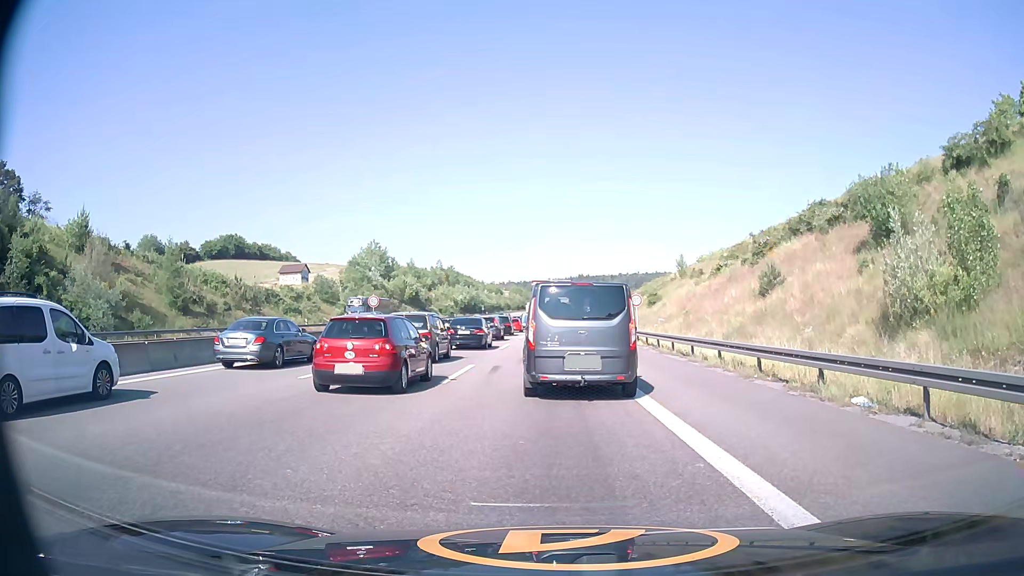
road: motorway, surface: asphalt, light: Day
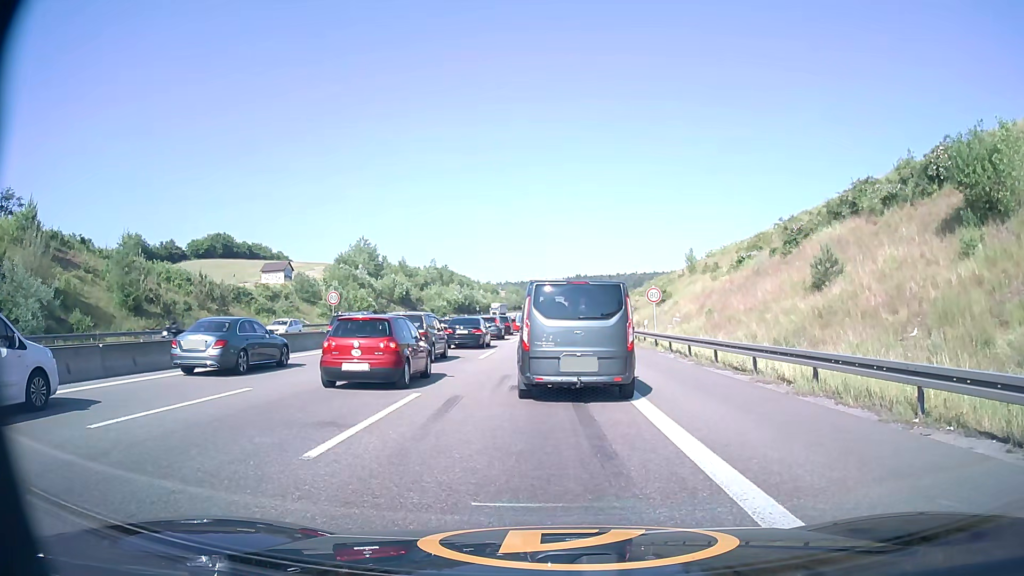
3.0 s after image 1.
(0.0, +8.0) m; -1°
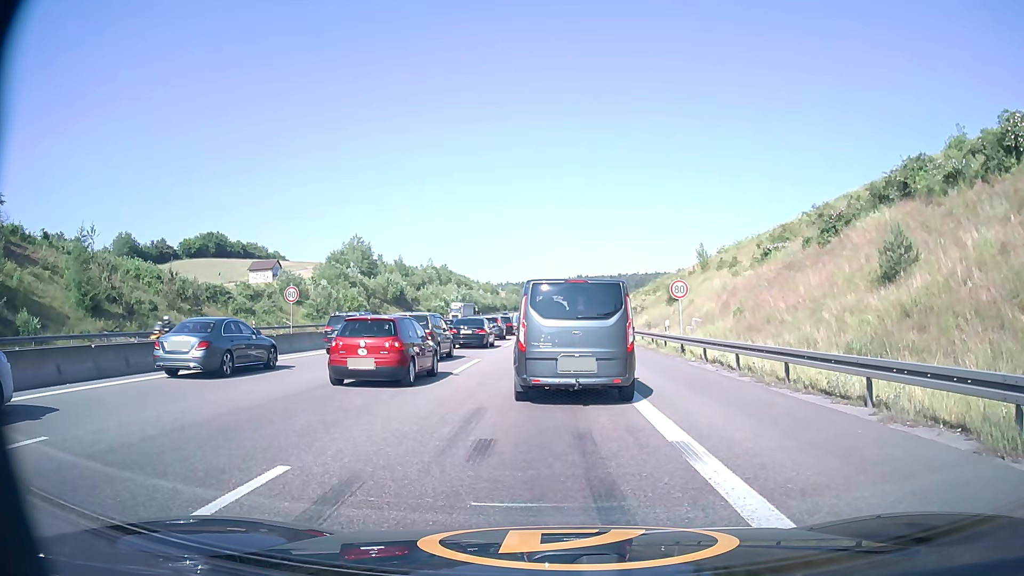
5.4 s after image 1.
(+0.1, +6.4) m; 0°
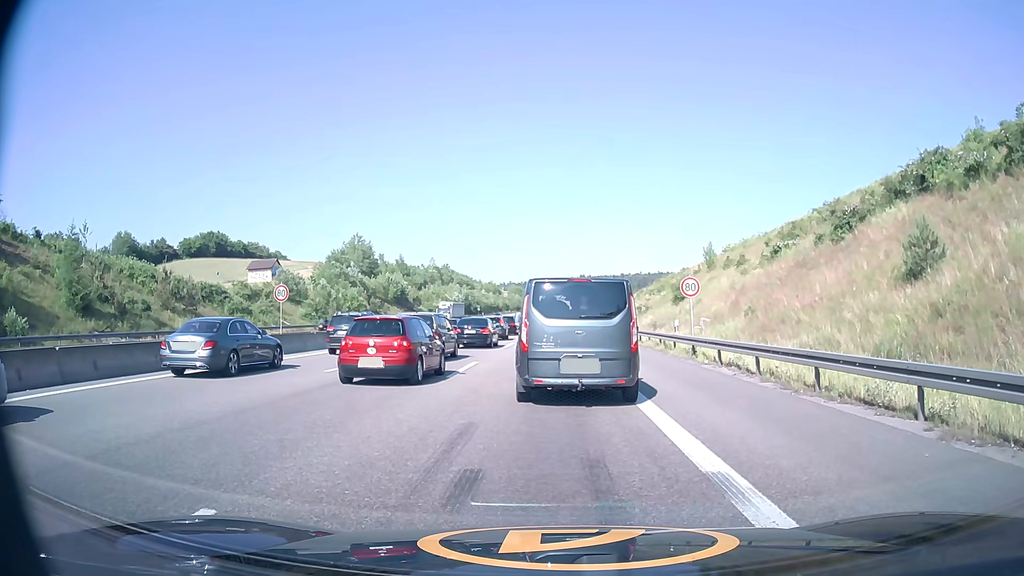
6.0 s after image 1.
(0.0, +1.6) m; 0°
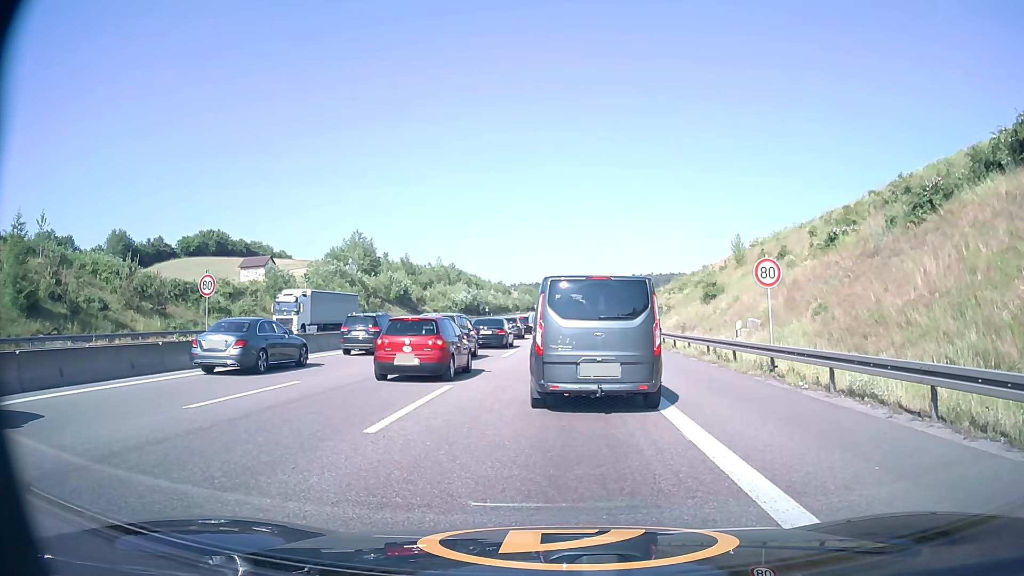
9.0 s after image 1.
(-0.1, +7.9) m; -1°
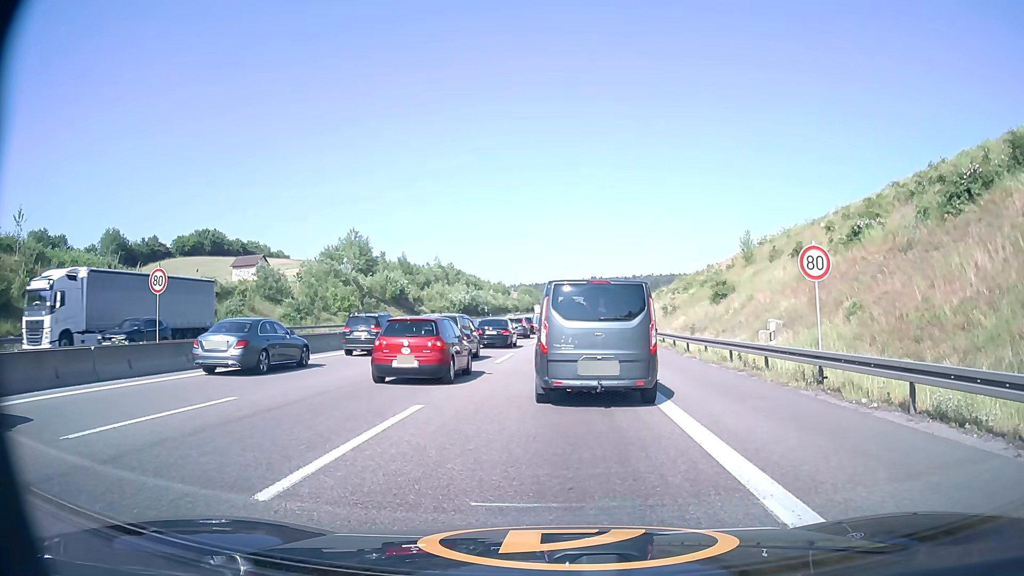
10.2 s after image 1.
(0.0, +3.2) m; +1°
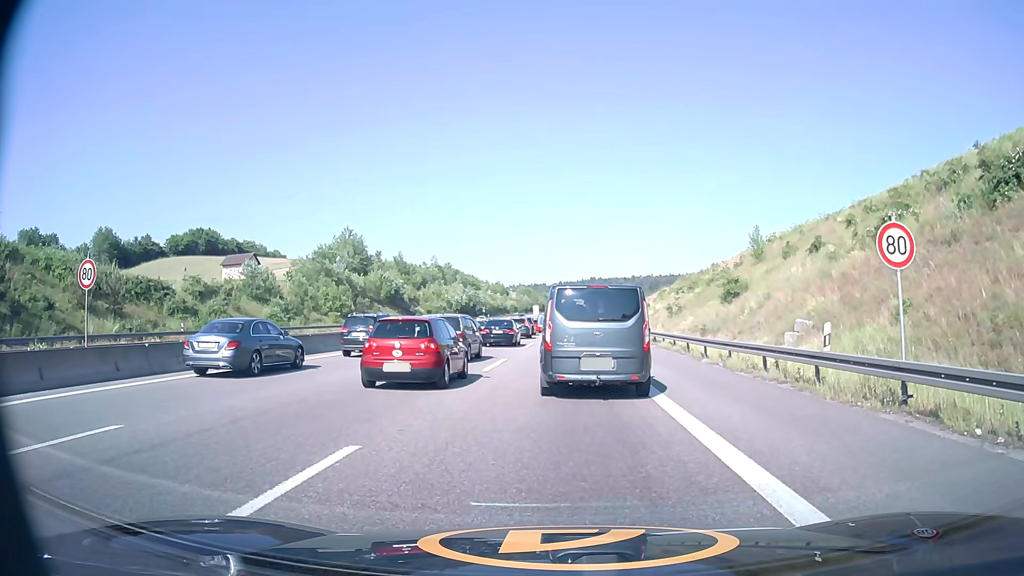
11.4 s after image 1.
(-0.1, +3.7) m; -1°
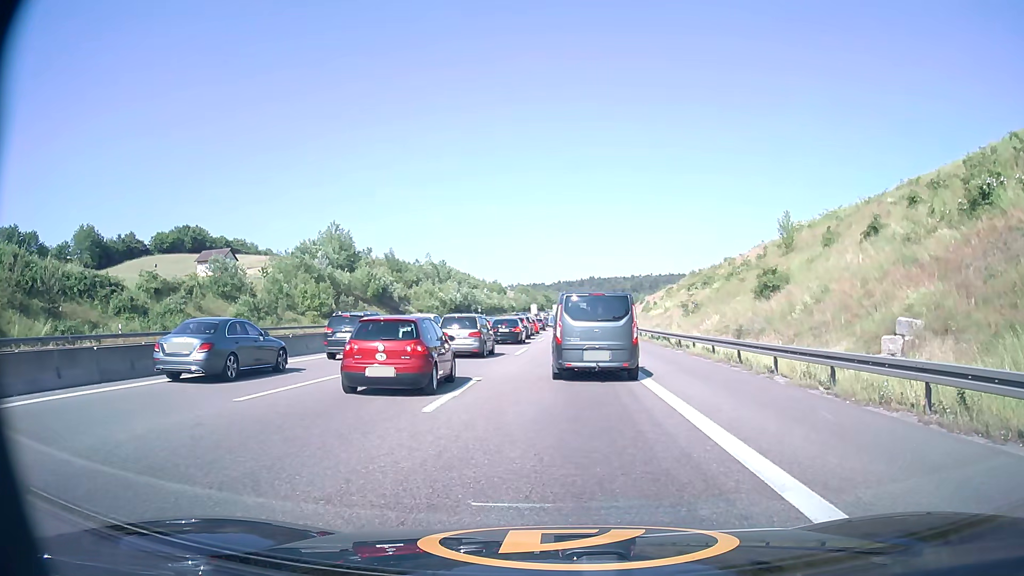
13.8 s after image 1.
(0.0, +8.6) m; 0°
(0, +10) (0, +20) (+1, +30) (+1, +40) (+1, +50) (+2, +60) (+2, +70) (+3, +80) (+3, +90) (+4, +100) m
